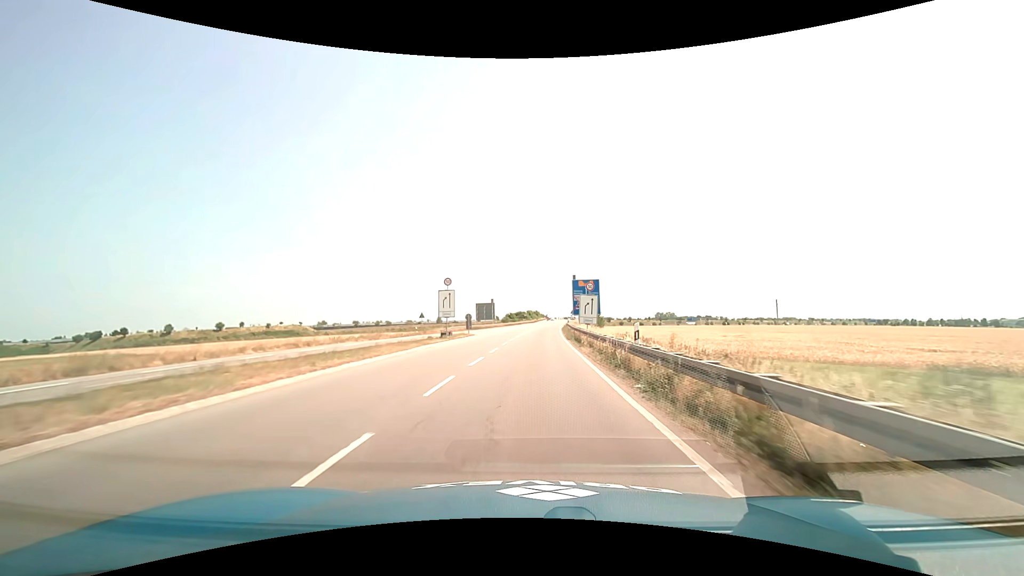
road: primary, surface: asphalt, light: Day
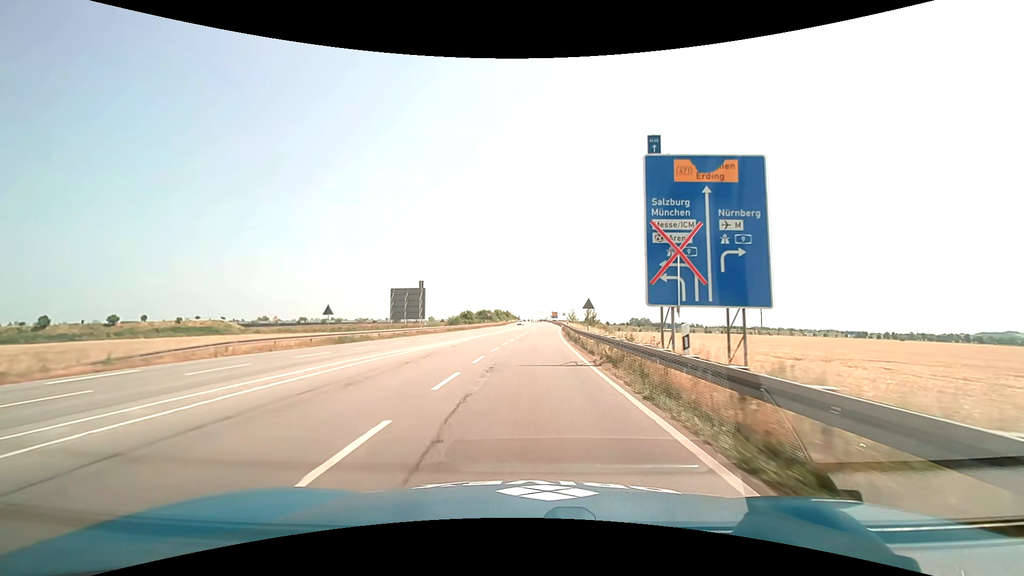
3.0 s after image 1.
(+1.4, +53.3) m; +3°
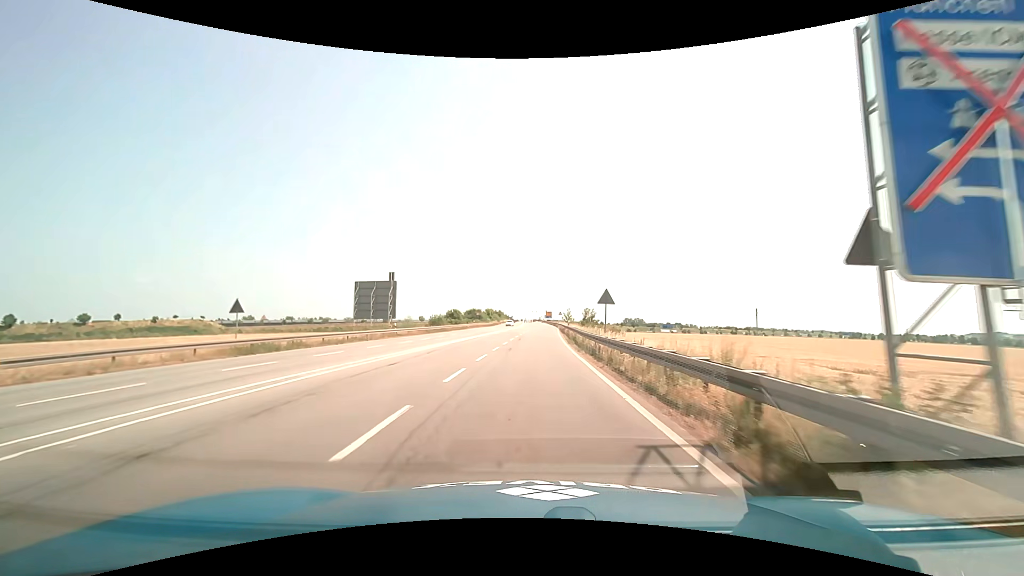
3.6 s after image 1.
(+0.1, +10.7) m; +1°
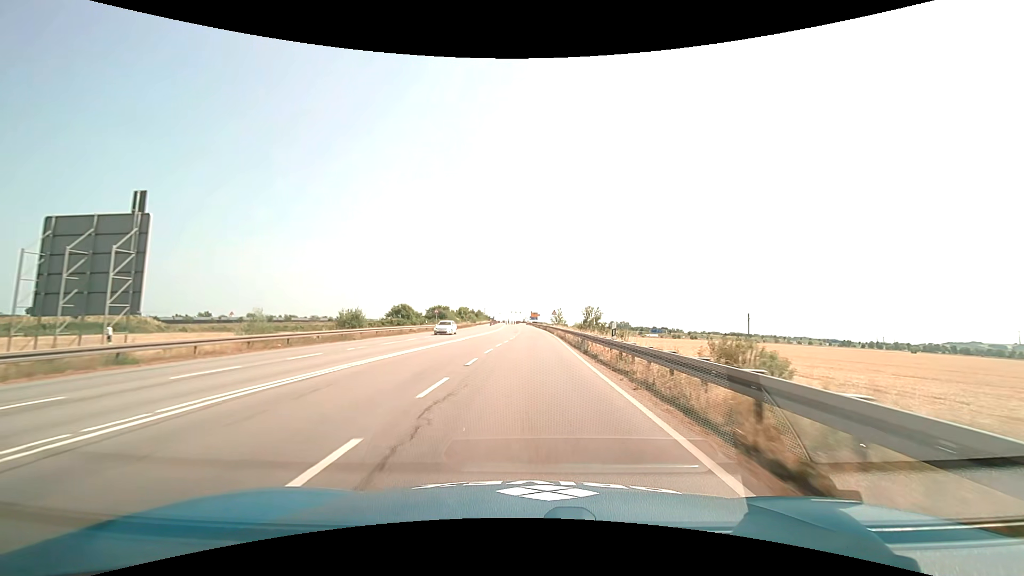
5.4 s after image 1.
(+0.6, +32.2) m; +2°
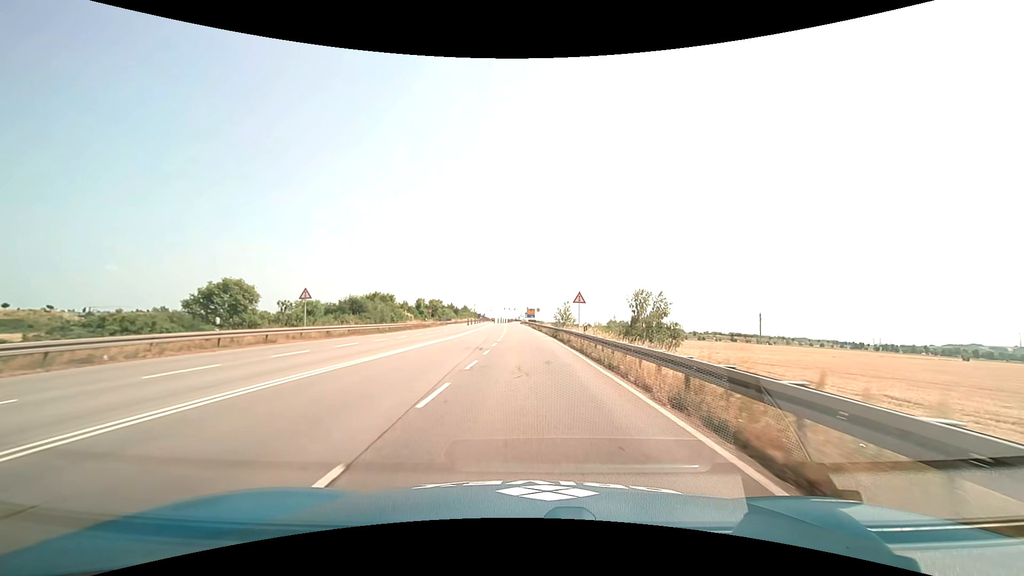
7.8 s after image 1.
(+0.5, +42.9) m; +1°
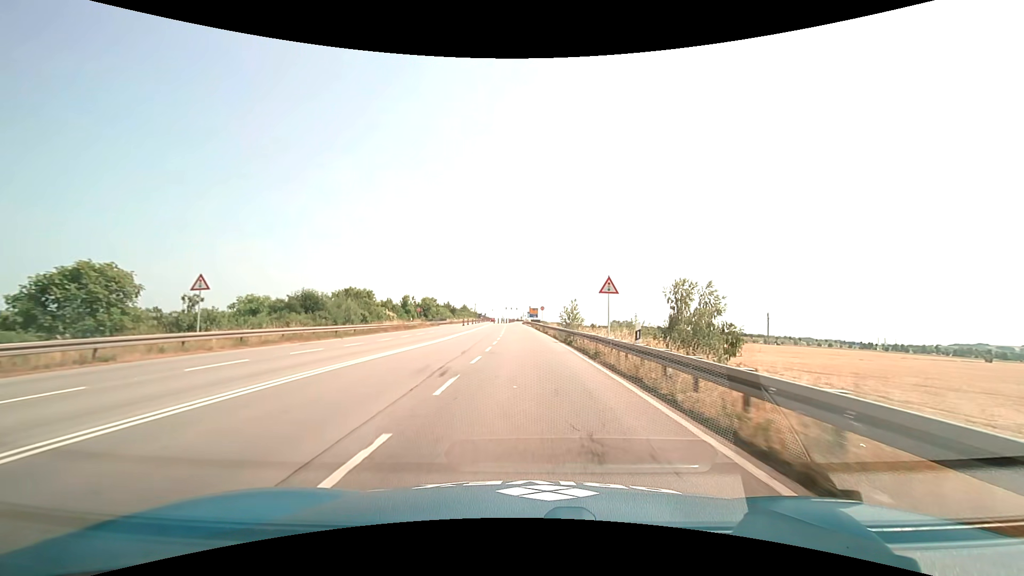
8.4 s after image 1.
(-0.1, +10.7) m; 0°
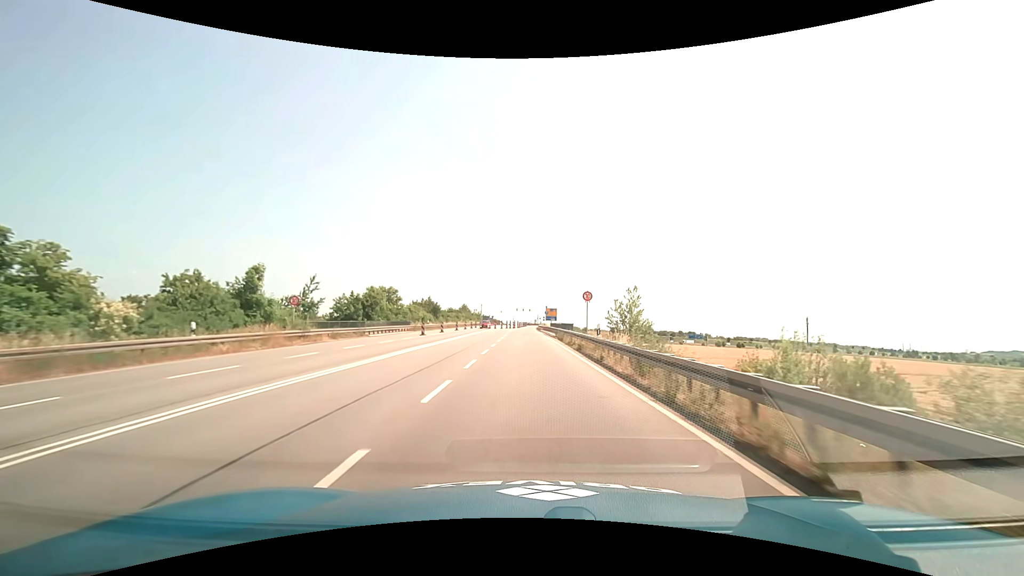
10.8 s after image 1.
(-0.6, +43.0) m; -2°
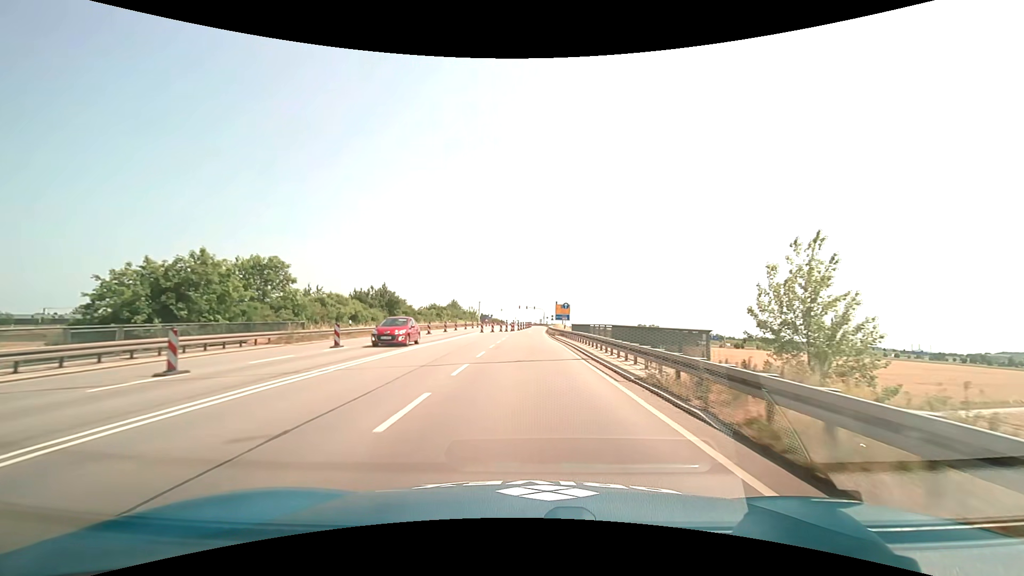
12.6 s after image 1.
(-0.2, +32.2) m; -1°
(0, +10) (0, +20) (0, +30) (0, +40) (0, +50) (0, +60) (+1, +70) (+1, +80) (+2, +90) (+2, +100) m
